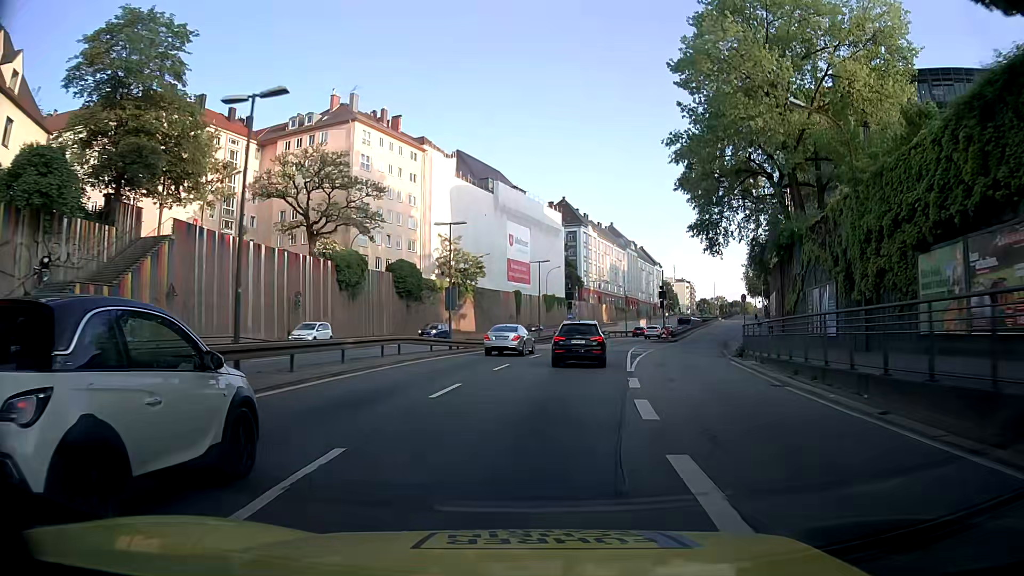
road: trunk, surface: asphalt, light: Day
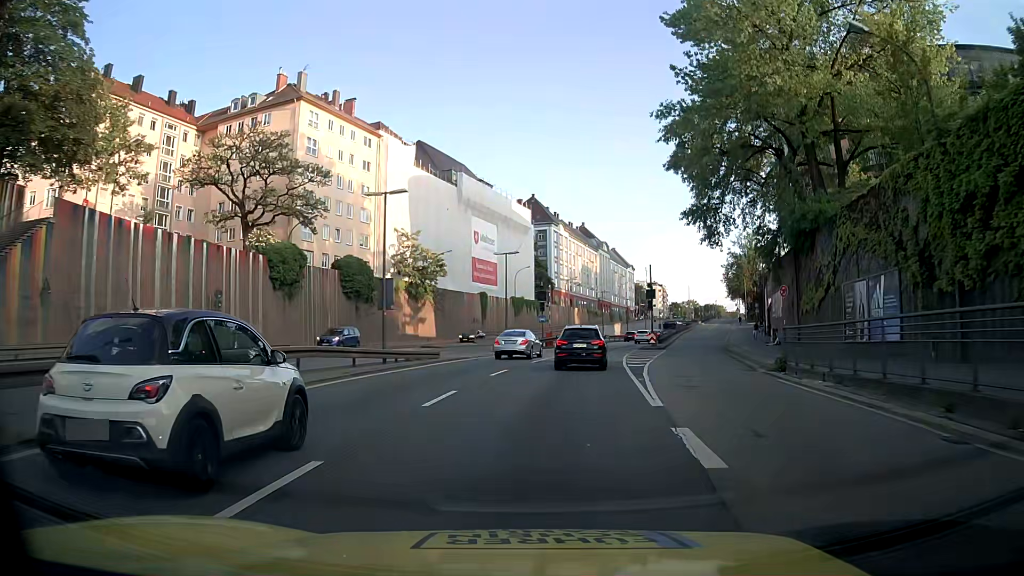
(+0.1, +8.9) m; +1°
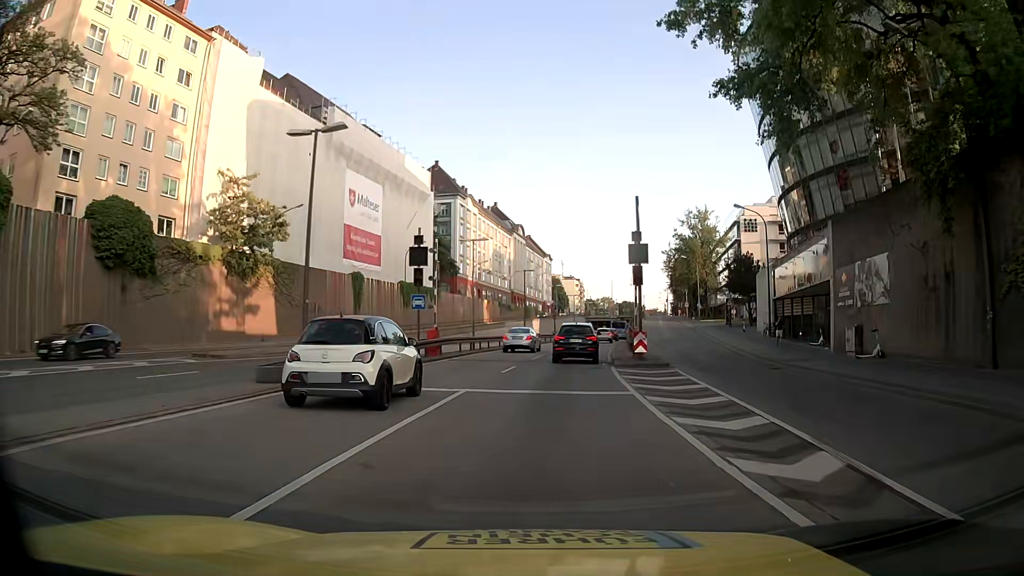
(+2.3, +26.8) m; +9°
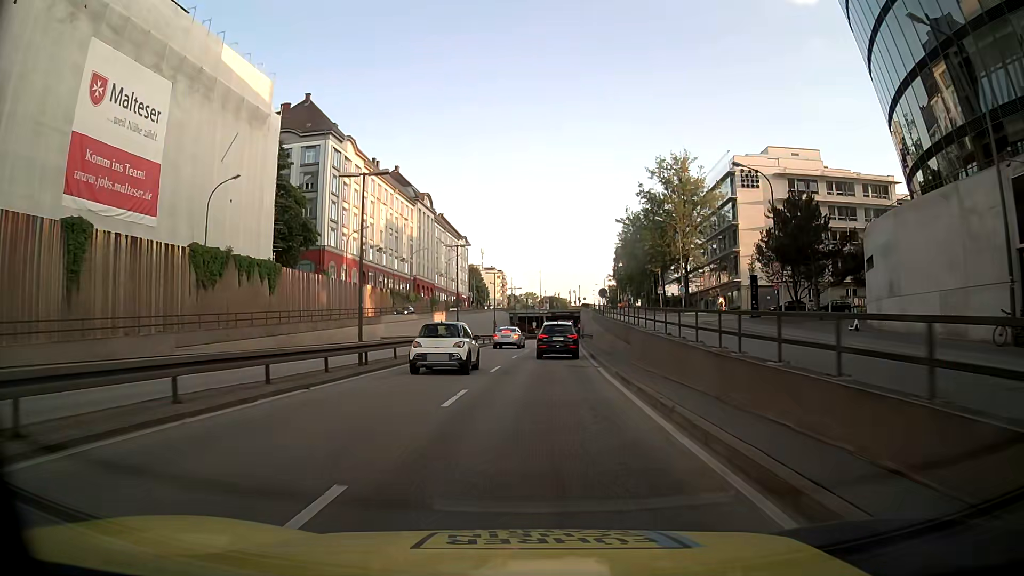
(+2.6, +36.1) m; +7°
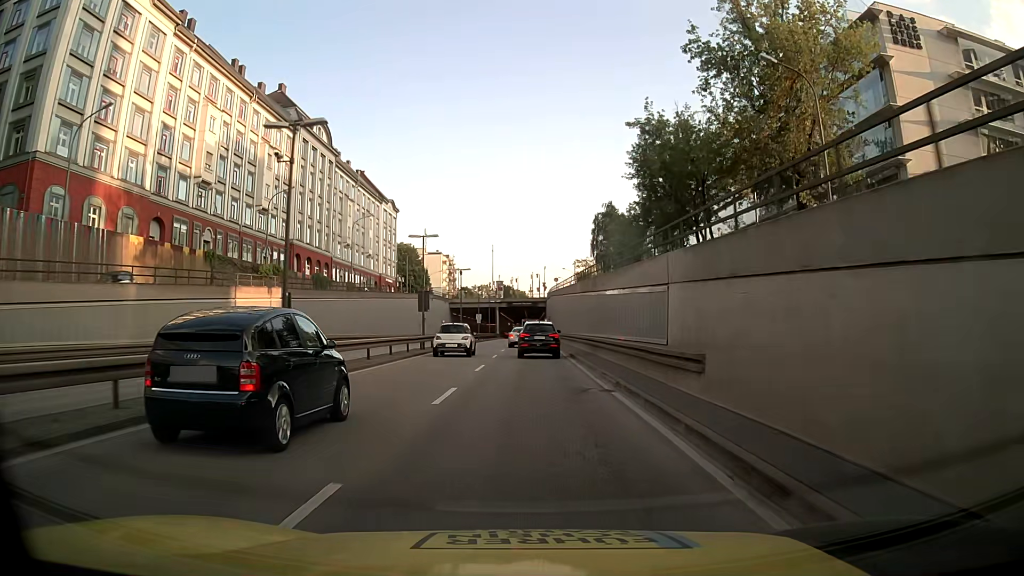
(+1.7, +45.2) m; +3°
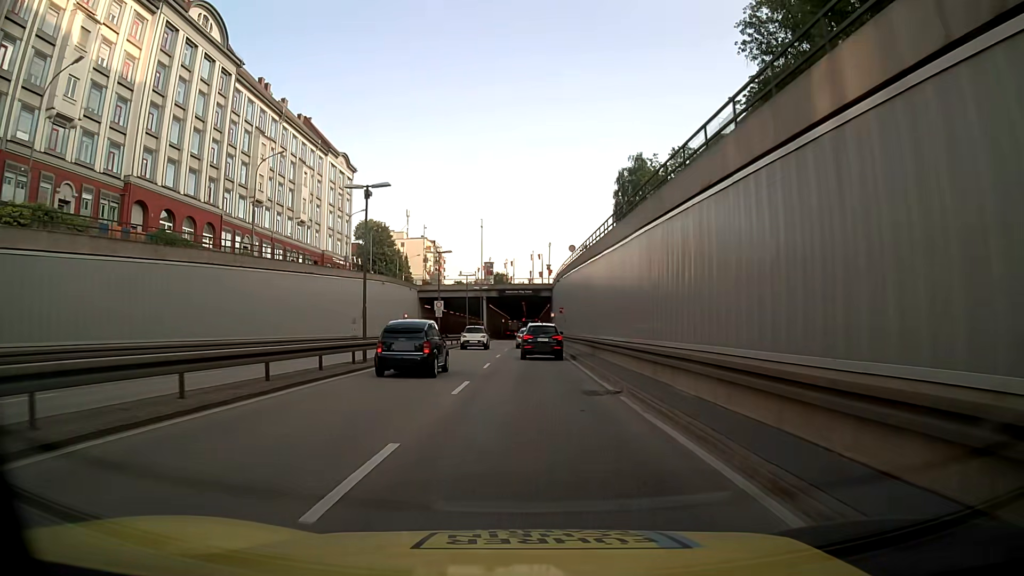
(+0.1, +34.2) m; 0°
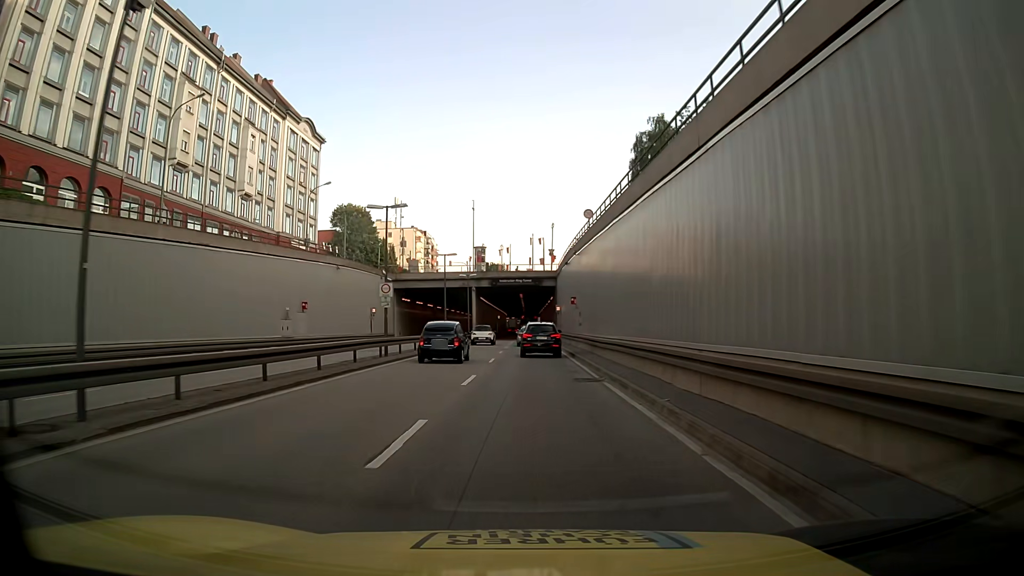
(0.0, +16.2) m; 0°
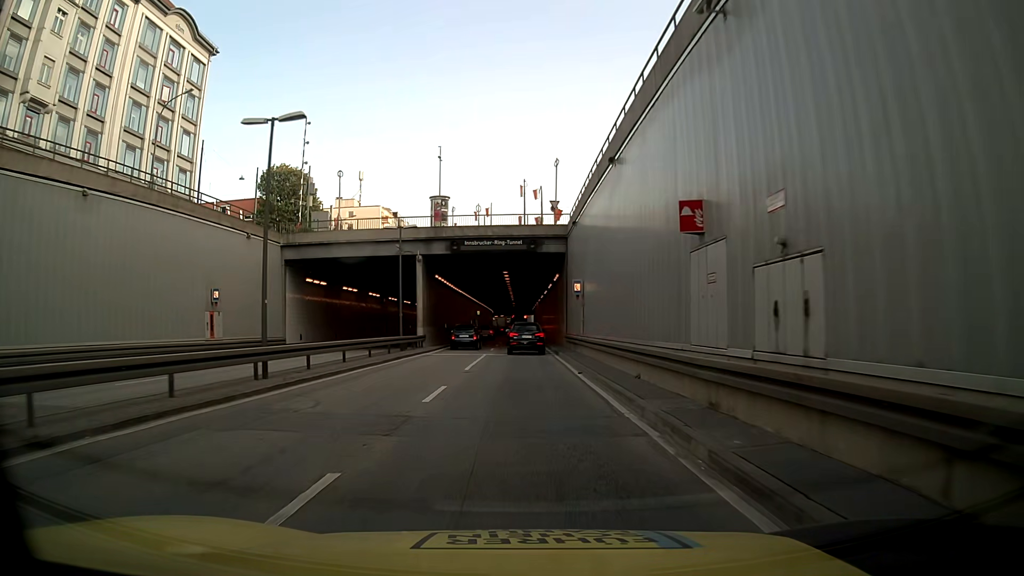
(+0.2, +31.8) m; +1°
